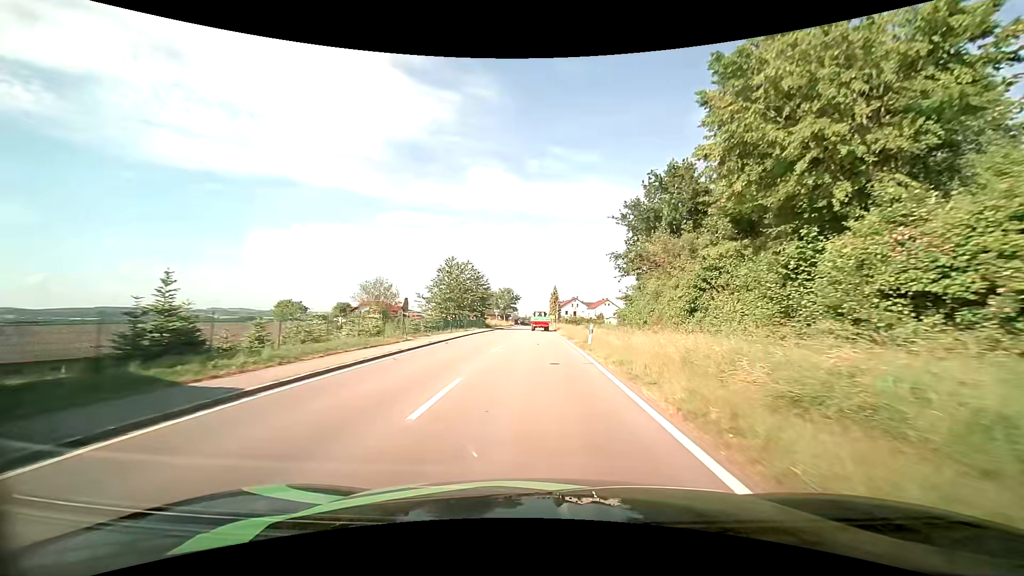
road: tertiary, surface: asphalt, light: Day
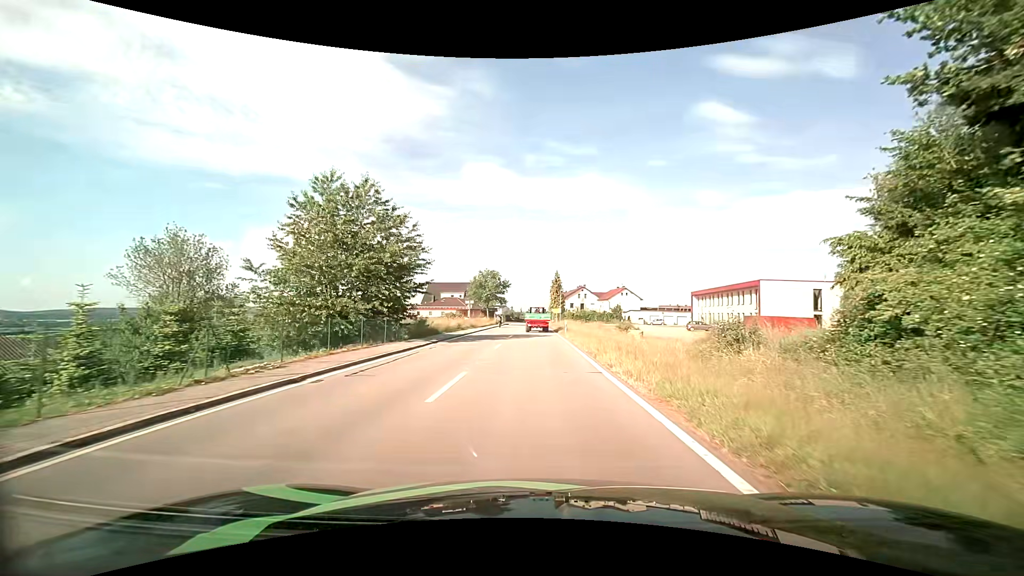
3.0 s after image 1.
(-0.2, +34.6) m; 0°
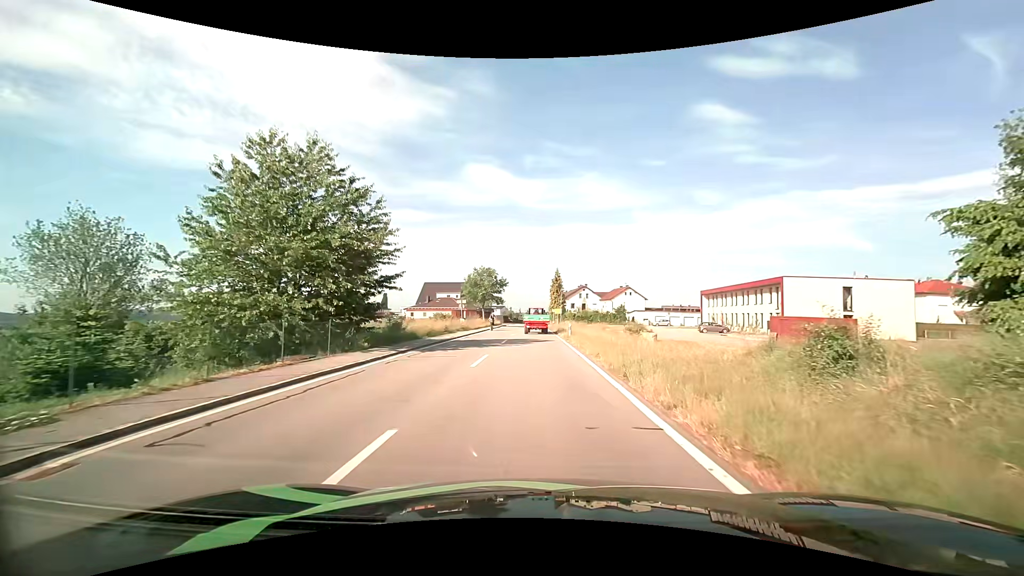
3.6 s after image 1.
(0.0, +5.7) m; 0°
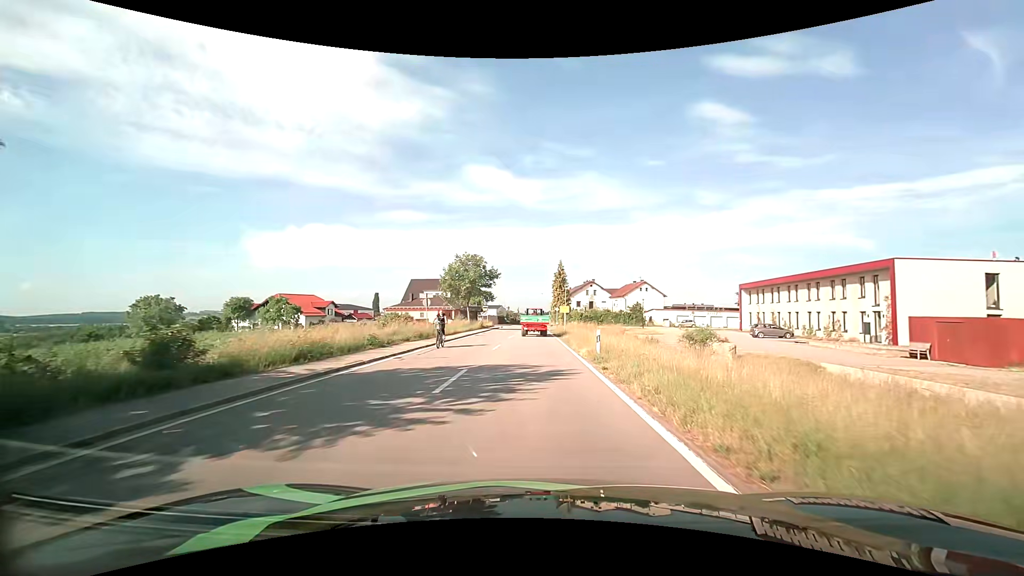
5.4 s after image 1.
(0.0, +16.7) m; 0°
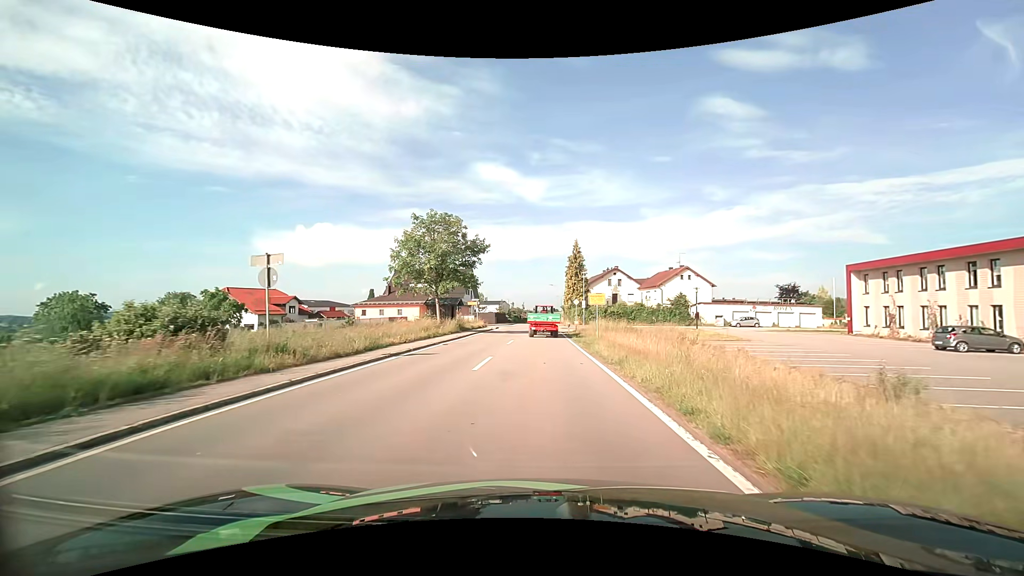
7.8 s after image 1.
(-0.2, +22.5) m; -1°
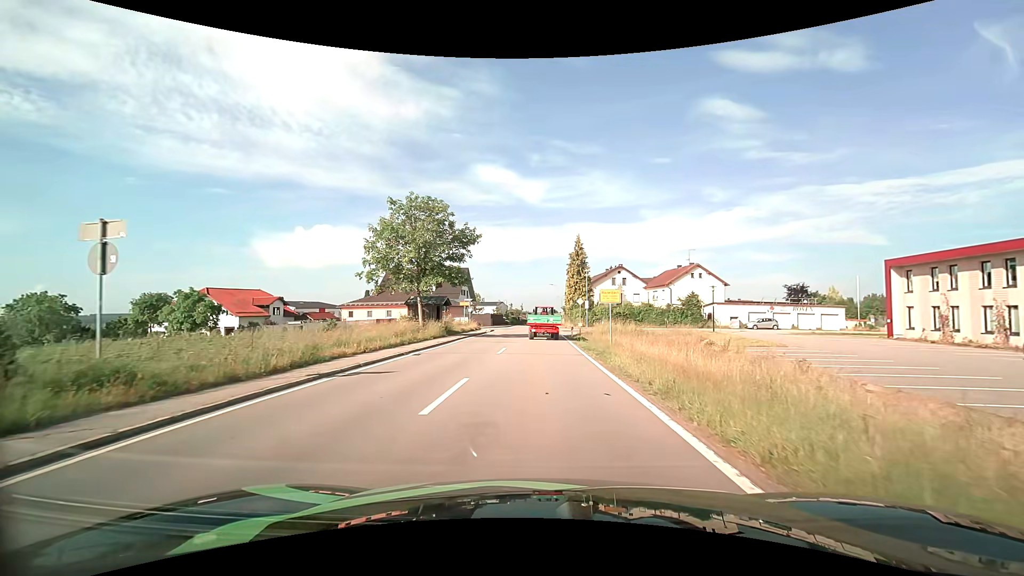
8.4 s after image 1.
(0.0, +5.5) m; 0°
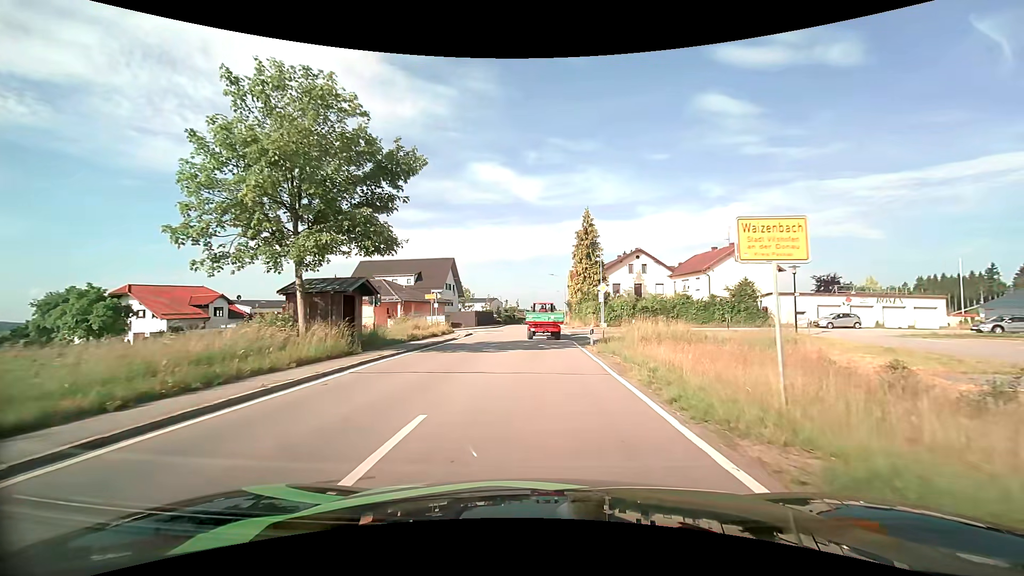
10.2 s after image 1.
(+0.1, +16.1) m; 0°
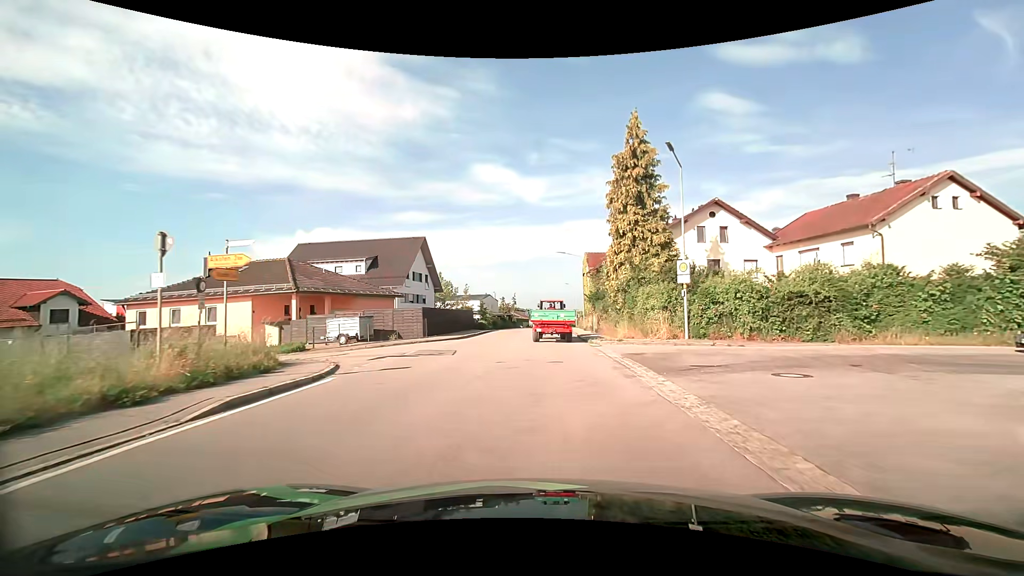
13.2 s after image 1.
(-0.1, +26.0) m; -1°
(0, +10) (0, +20) (0, +30) (+1, +40) (+1, +50) (+1, +60) (+2, +70) (+2, +80) (+3, +90) (+4, +100) m
